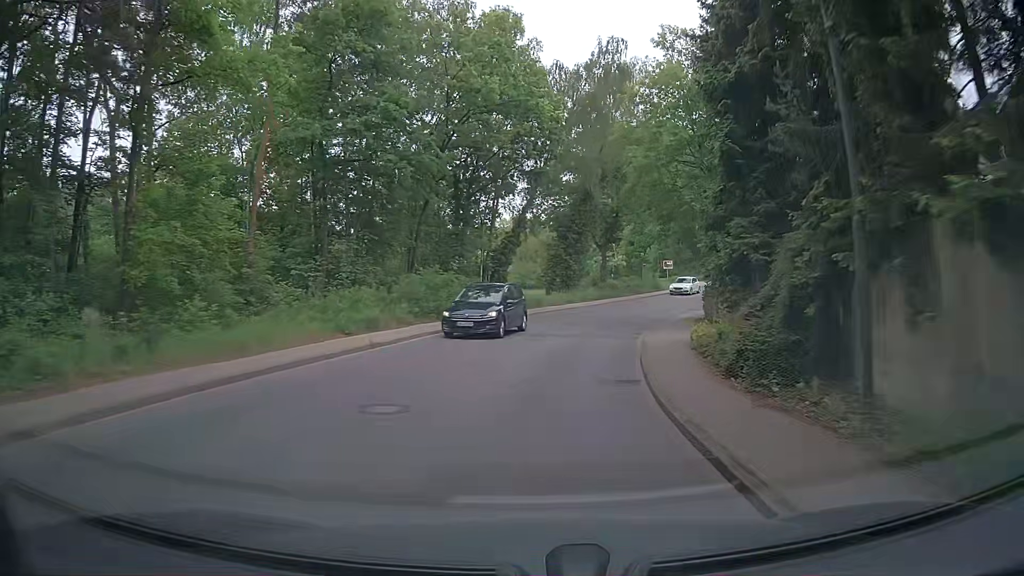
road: tertiary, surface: asphalt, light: Day
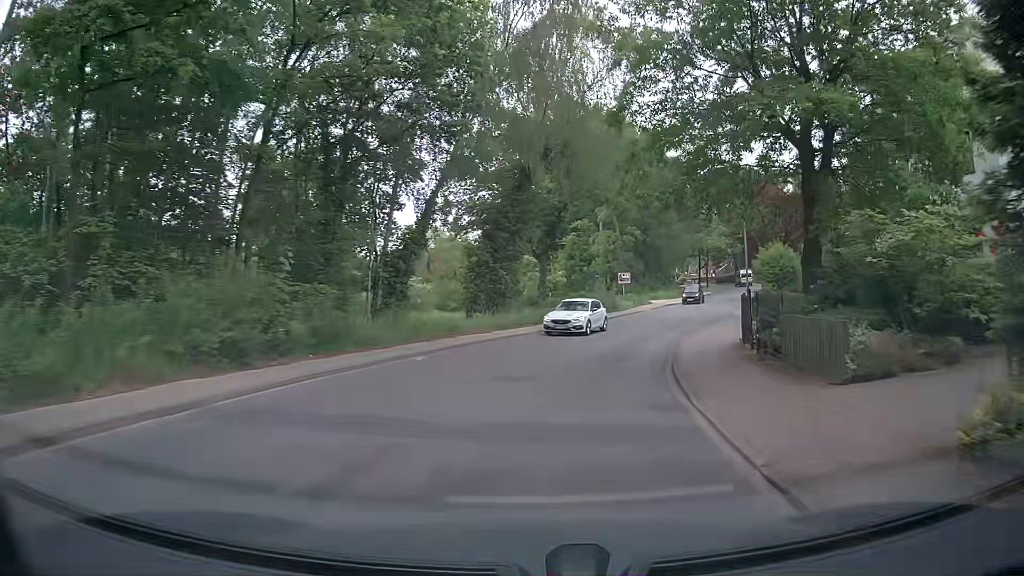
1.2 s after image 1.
(+0.6, +14.0) m; +6°
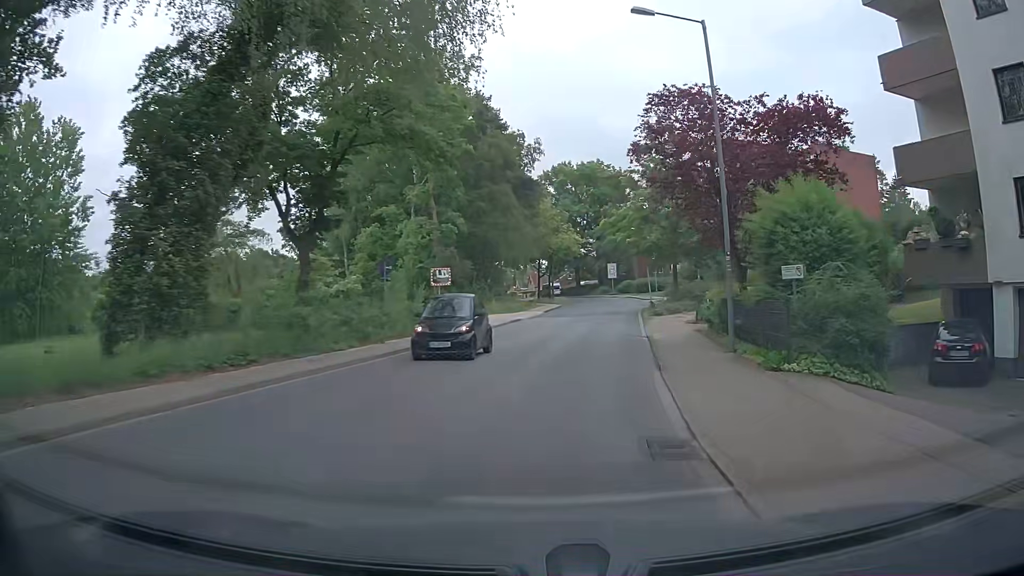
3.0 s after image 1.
(+2.7, +20.5) m; +14°
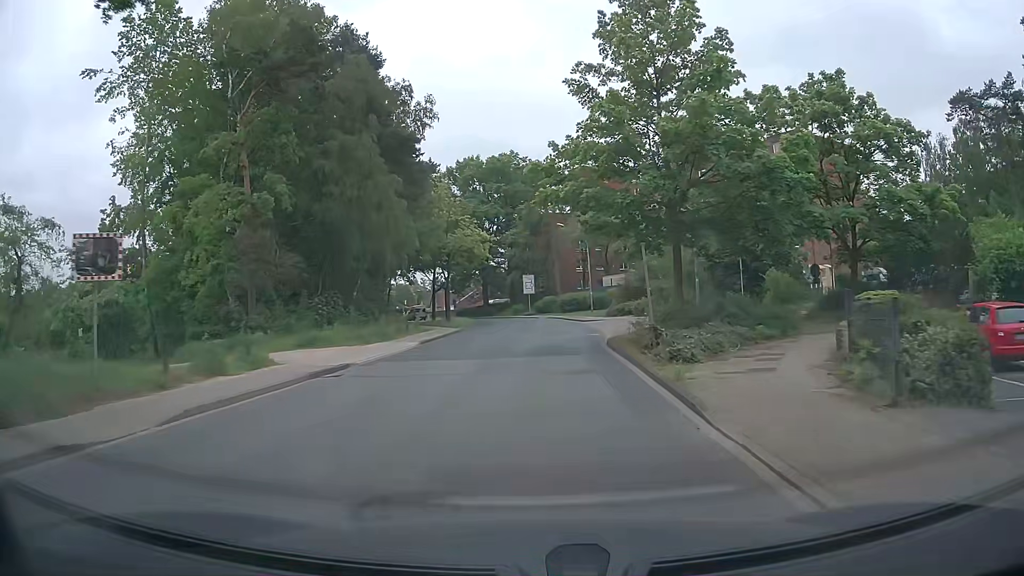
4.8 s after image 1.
(+1.7, +20.5) m; +9°
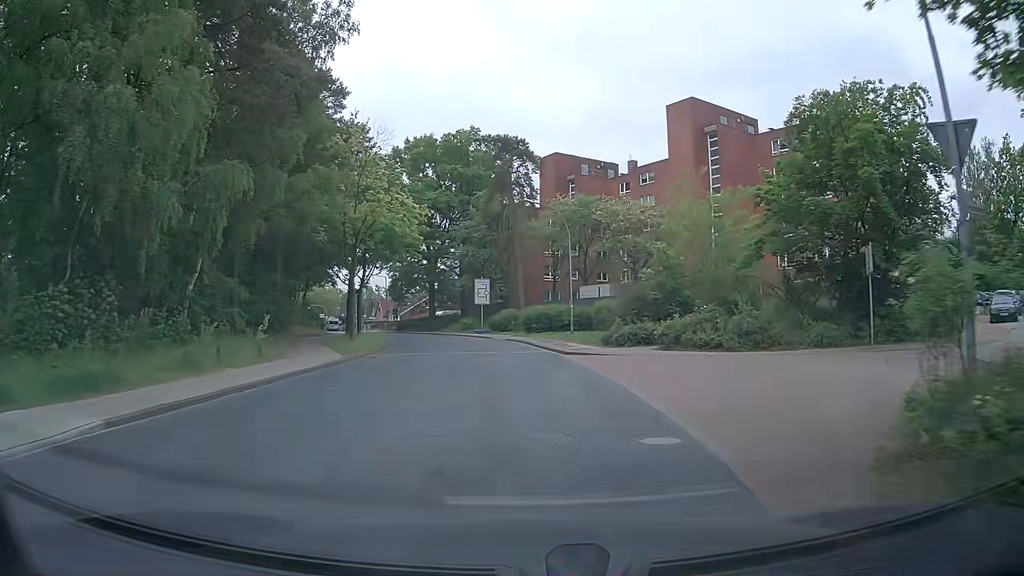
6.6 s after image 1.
(+0.3, +19.1) m; +3°
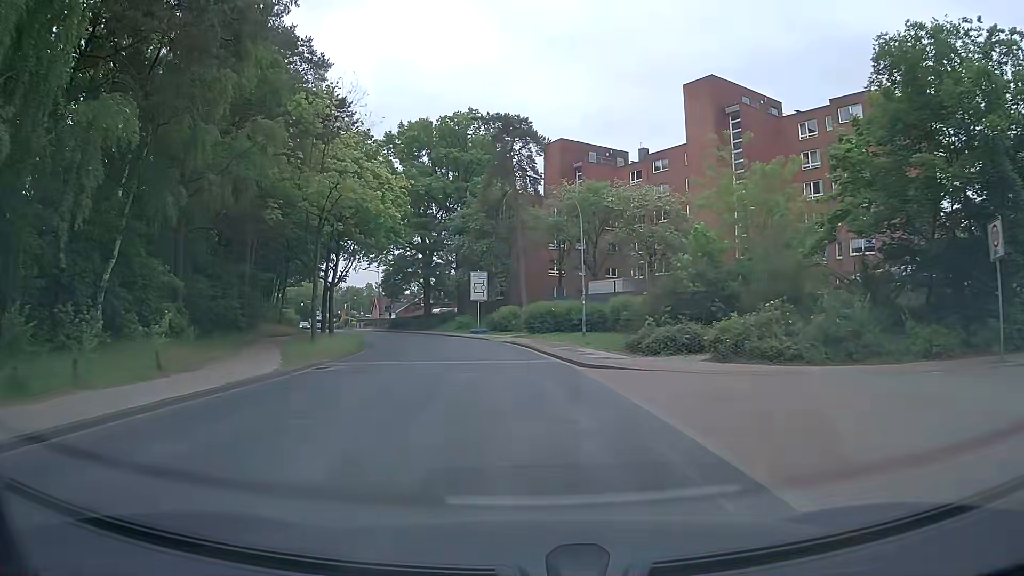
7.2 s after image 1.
(0.0, +6.6) m; 0°
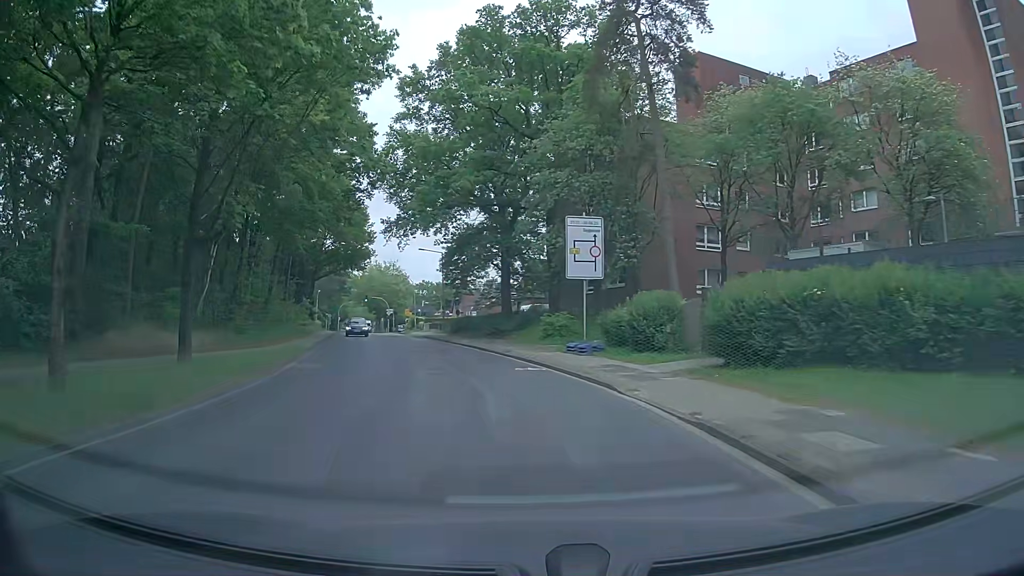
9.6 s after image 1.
(-1.6, +27.0) m; -9°
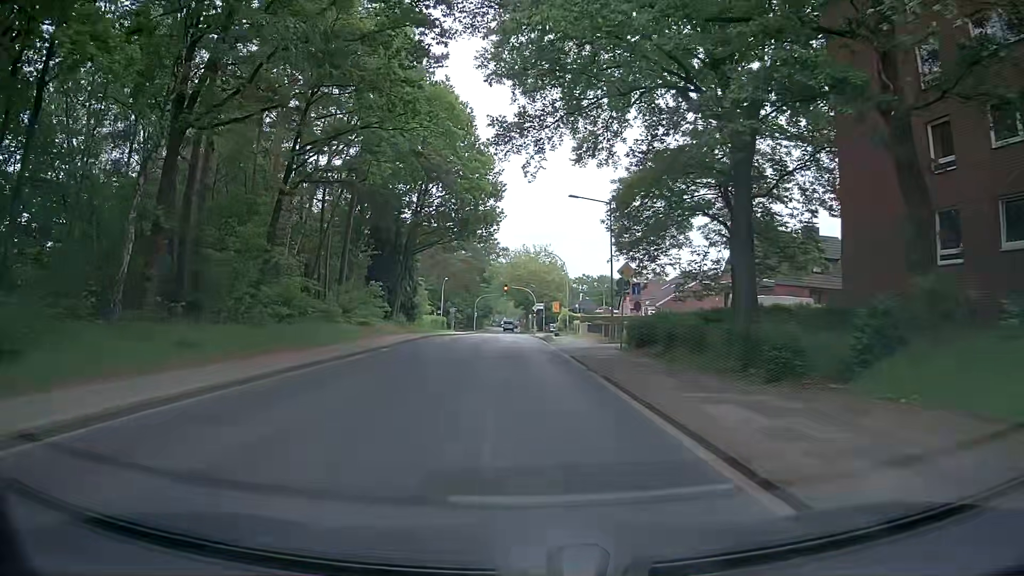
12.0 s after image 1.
(-3.2, +27.6) m; -13°
(0, +10) (-1, +20) (-1, +30) (-1, +40) (-1, +50) (-1, +60) (-2, +70) (-2, +80) (-2, +90) (0, +99) m
